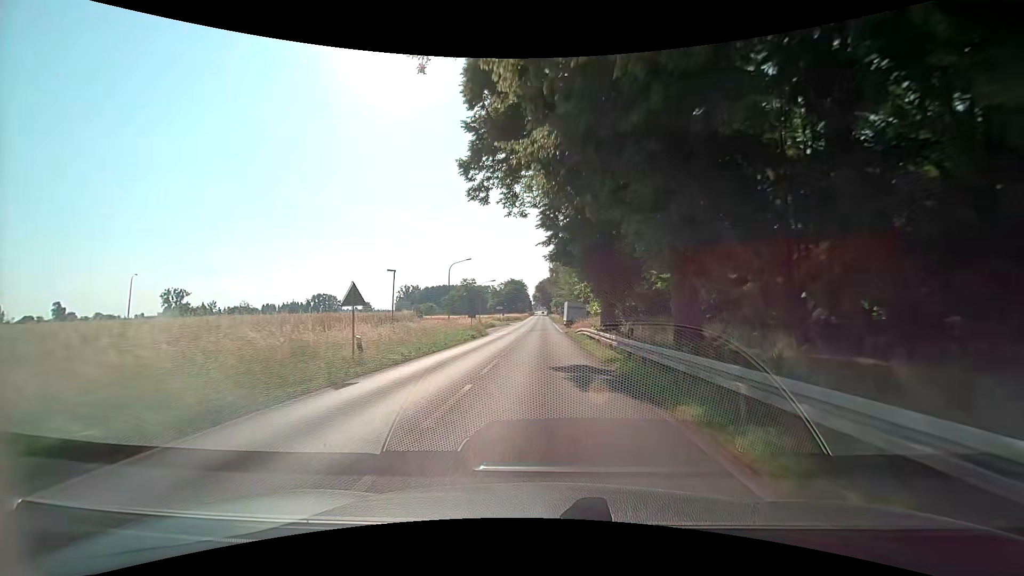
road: primary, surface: asphalt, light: Day
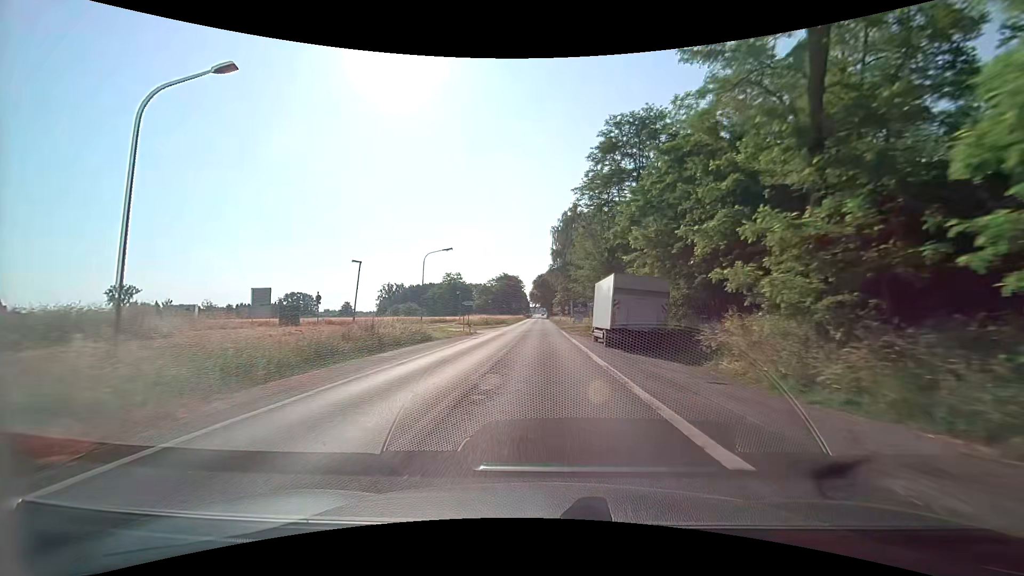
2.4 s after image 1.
(-0.2, +43.8) m; 0°
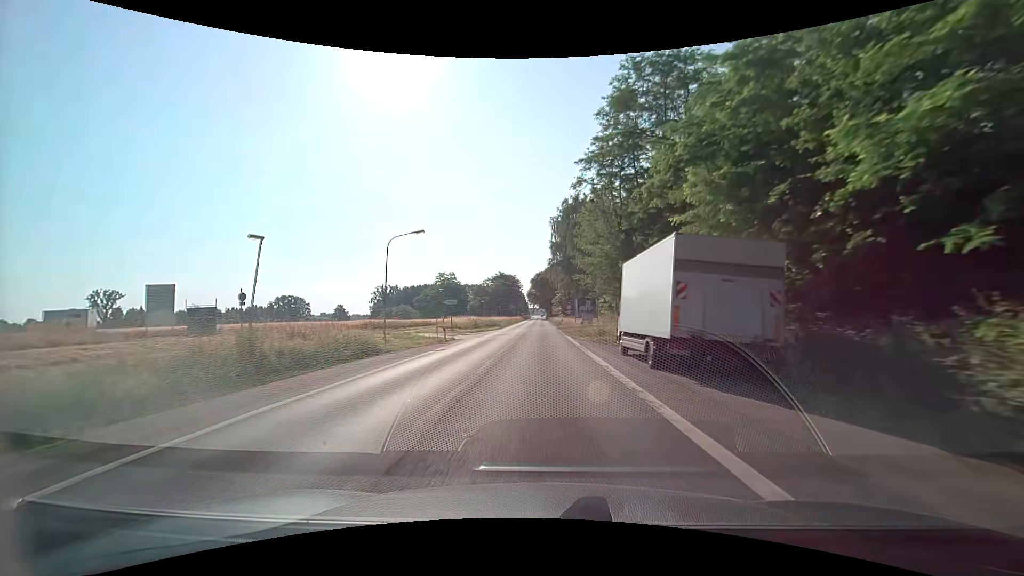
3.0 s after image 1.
(0.0, +10.9) m; 0°
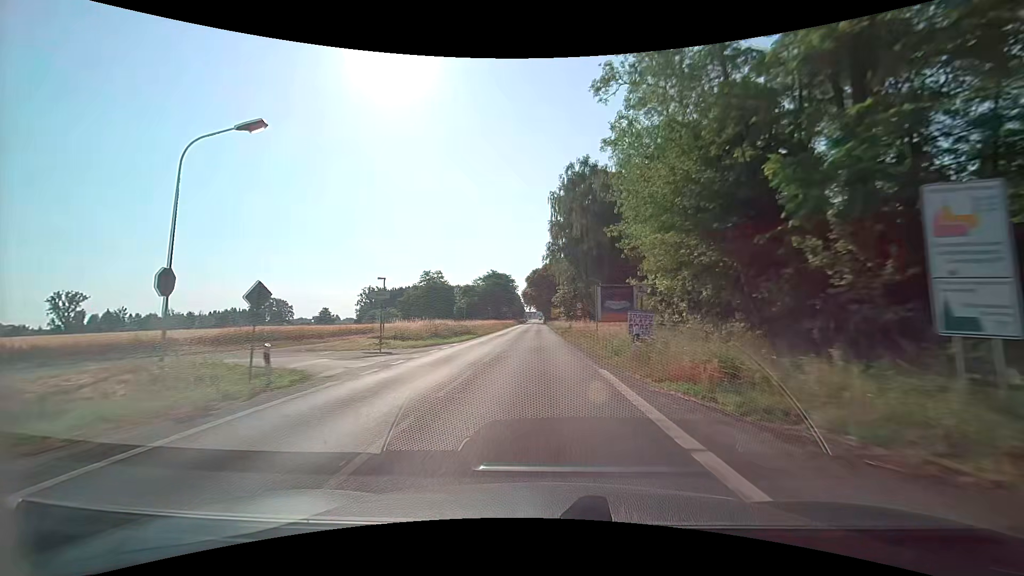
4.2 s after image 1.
(+0.1, +21.6) m; +1°
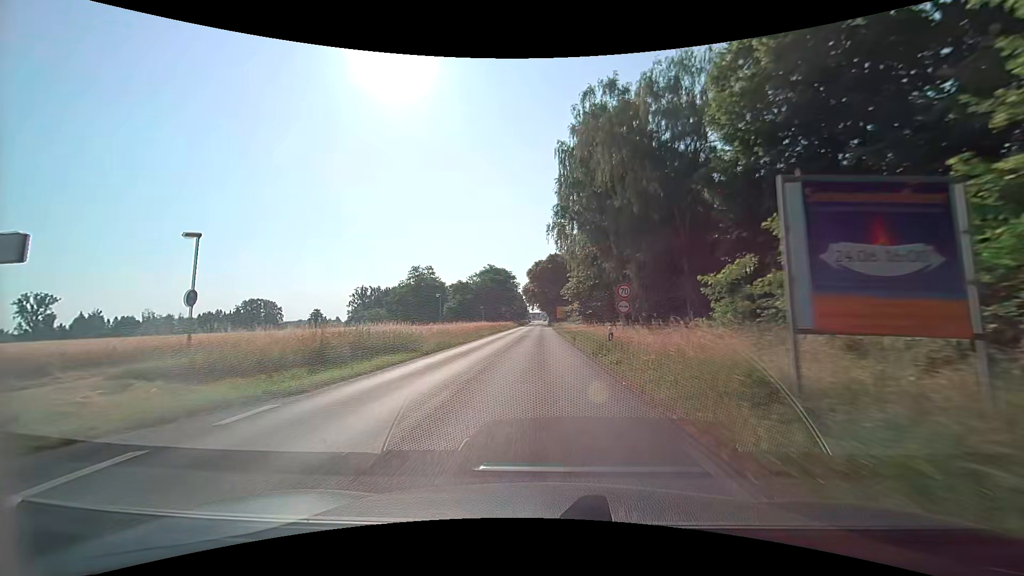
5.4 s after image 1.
(-0.1, +21.4) m; -1°
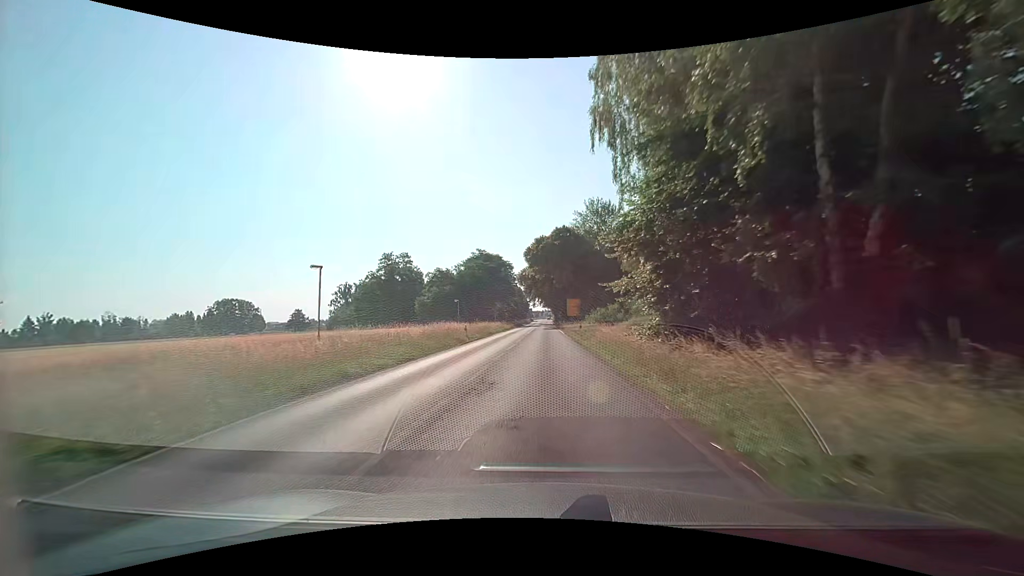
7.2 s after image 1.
(0.0, +31.6) m; 0°
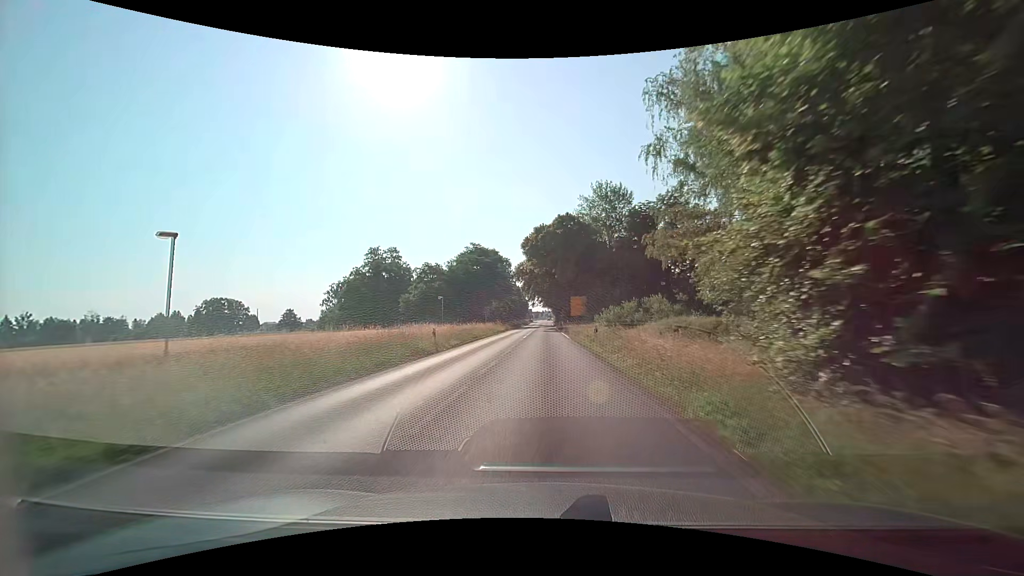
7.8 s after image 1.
(0.0, +10.4) m; 0°
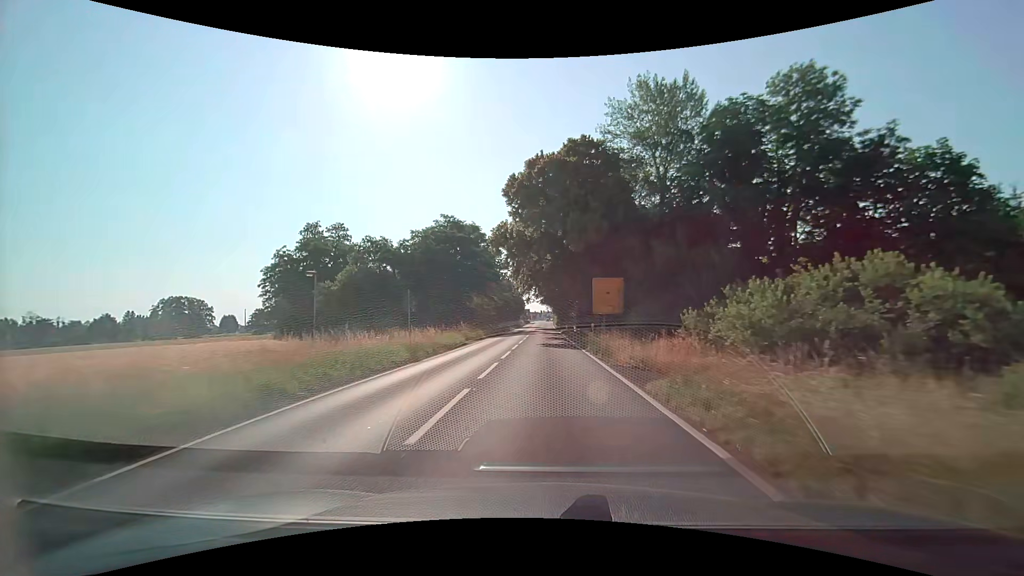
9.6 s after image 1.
(0.0, +30.8) m; 0°
(0, +10) (0, +20) (0, +30) (0, +40) (0, +50) (0, +60) (0, +70) (0, +80) (0, +90) (0, +100) m
